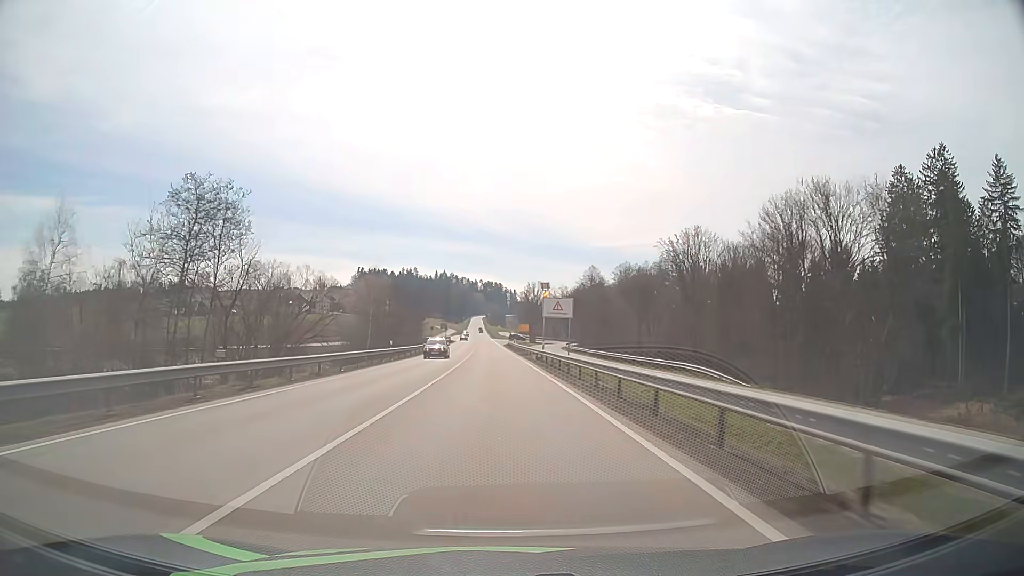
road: primary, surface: asphalt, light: Day
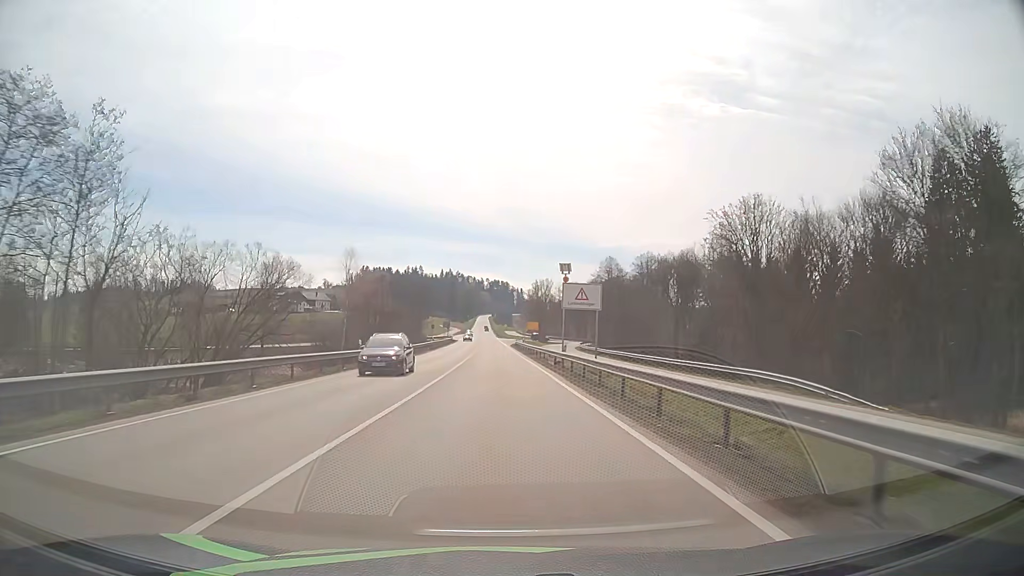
(-0.1, +12.2) m; -1°
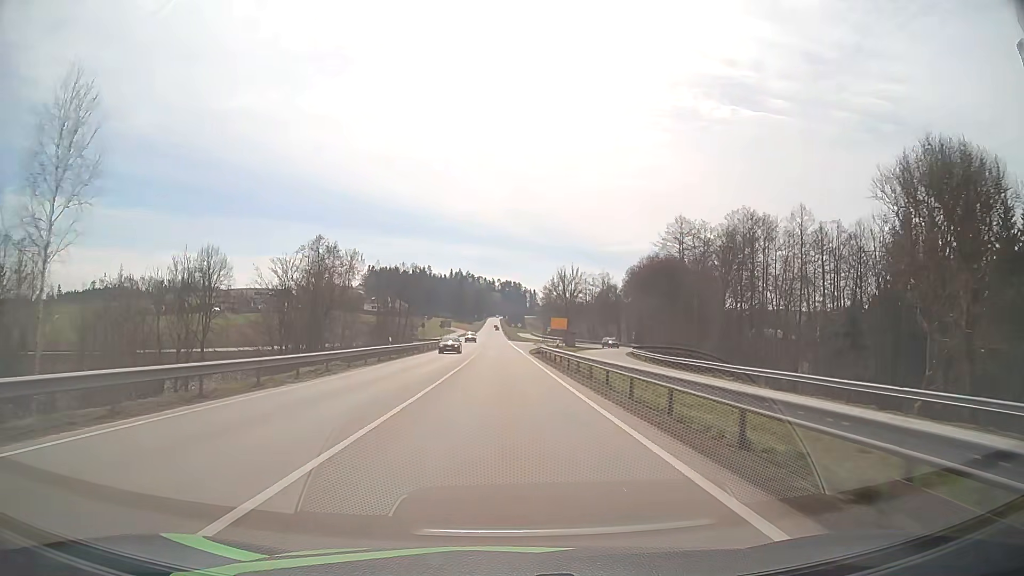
(-0.3, +36.3) m; -1°
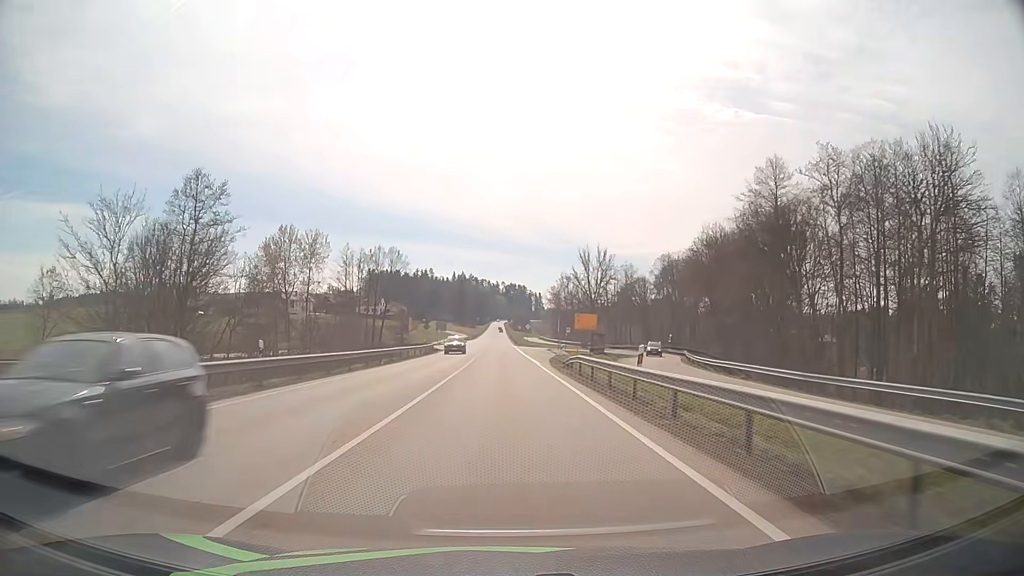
(0.0, +24.1) m; 0°
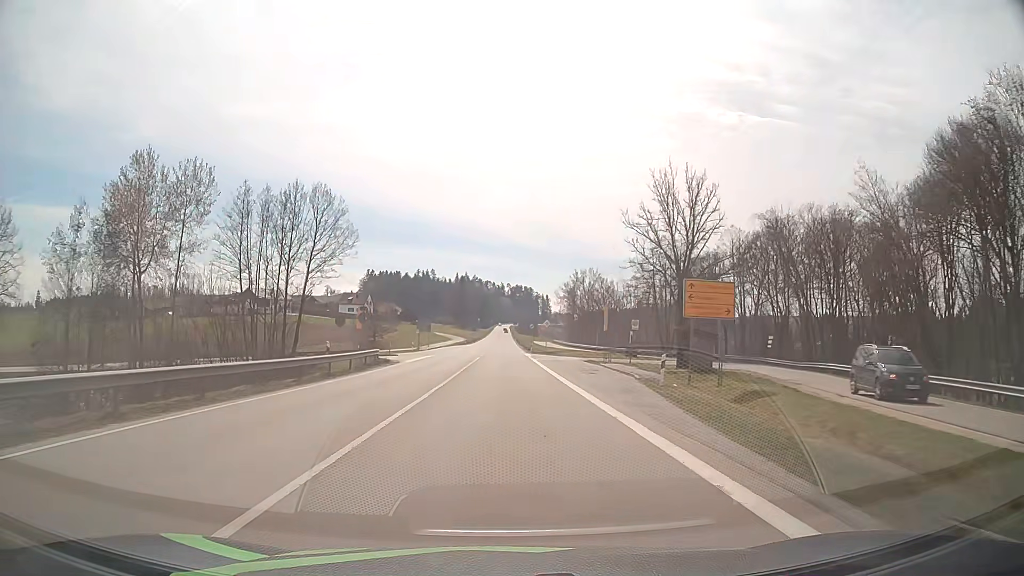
(-0.2, +36.4) m; -1°
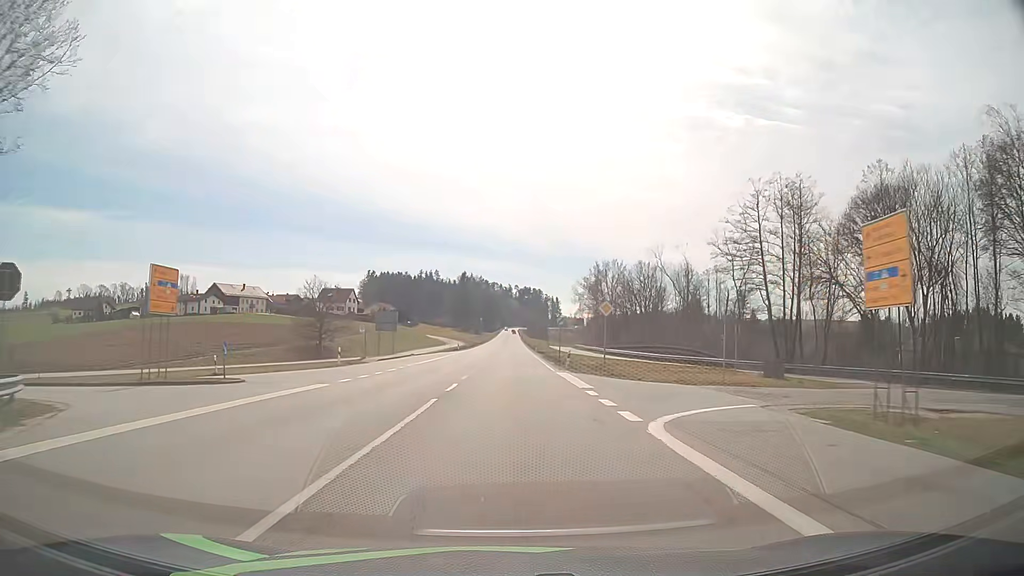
(-0.2, +36.7) m; -1°
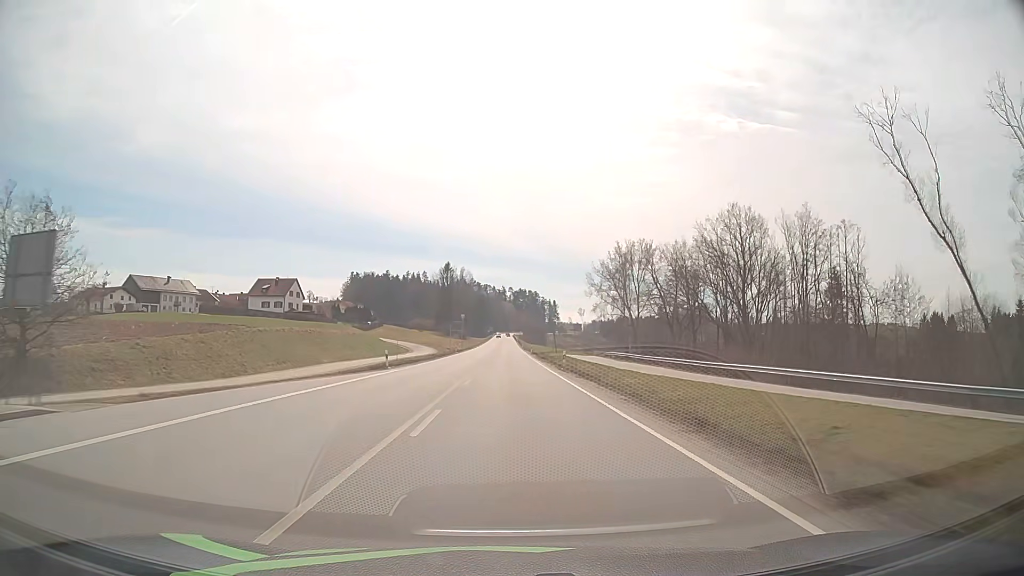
(+0.2, +49.4) m; 0°
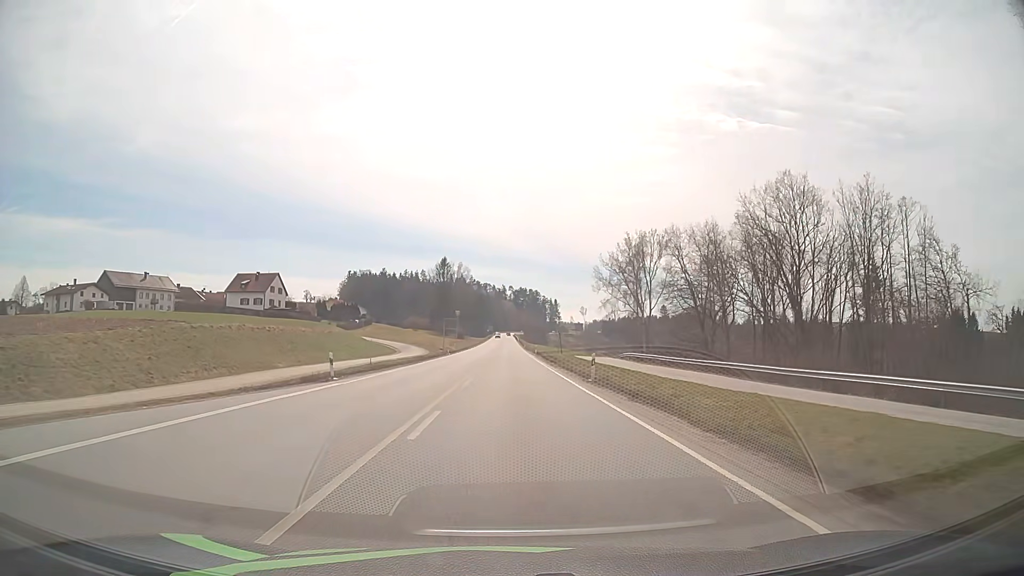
(0.0, +12.5) m; 0°
(0, +10) (0, +20) (0, +30) (0, +40) (0, +50) (0, +60) (0, +70) (0, +80) (0, +90) (0, +100) m
